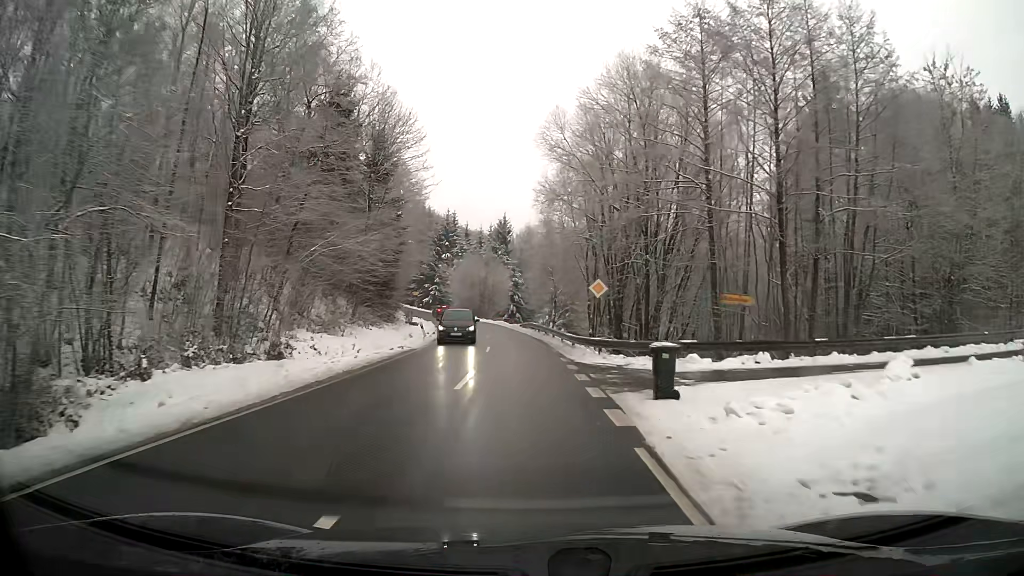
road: secondary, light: Day
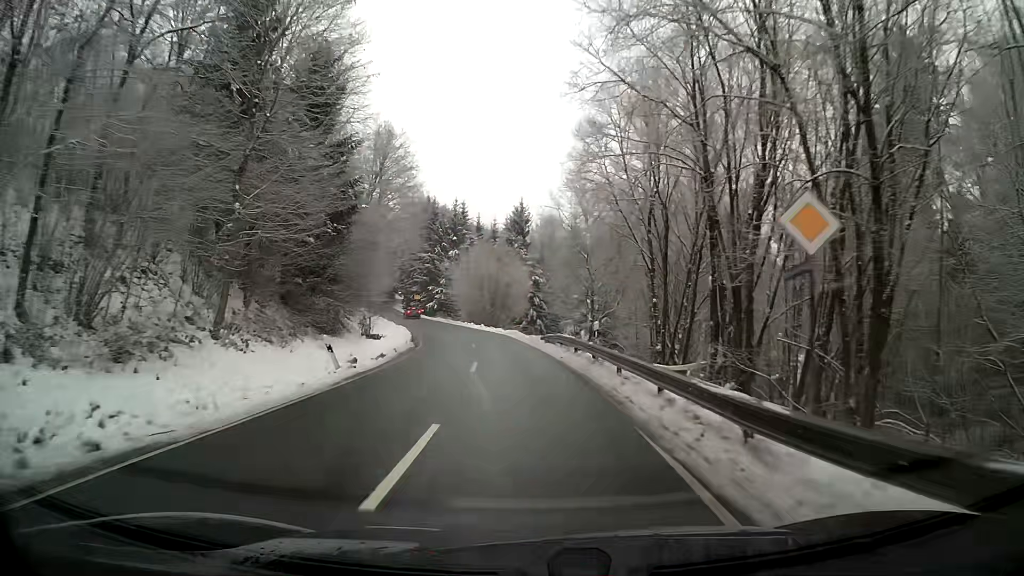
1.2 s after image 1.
(-0.3, +19.9) m; -2°
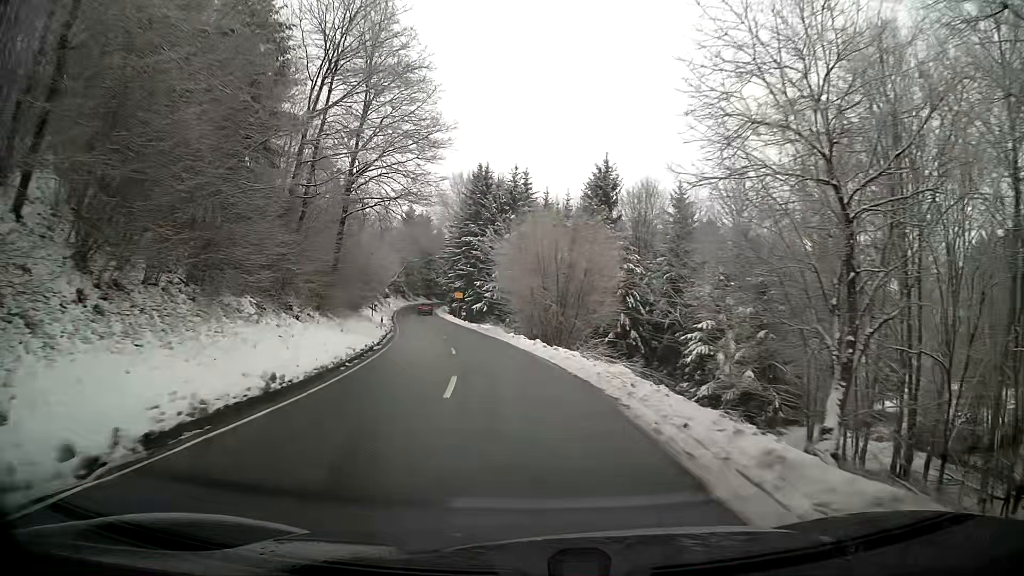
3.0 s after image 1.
(-1.4, +29.5) m; -7°
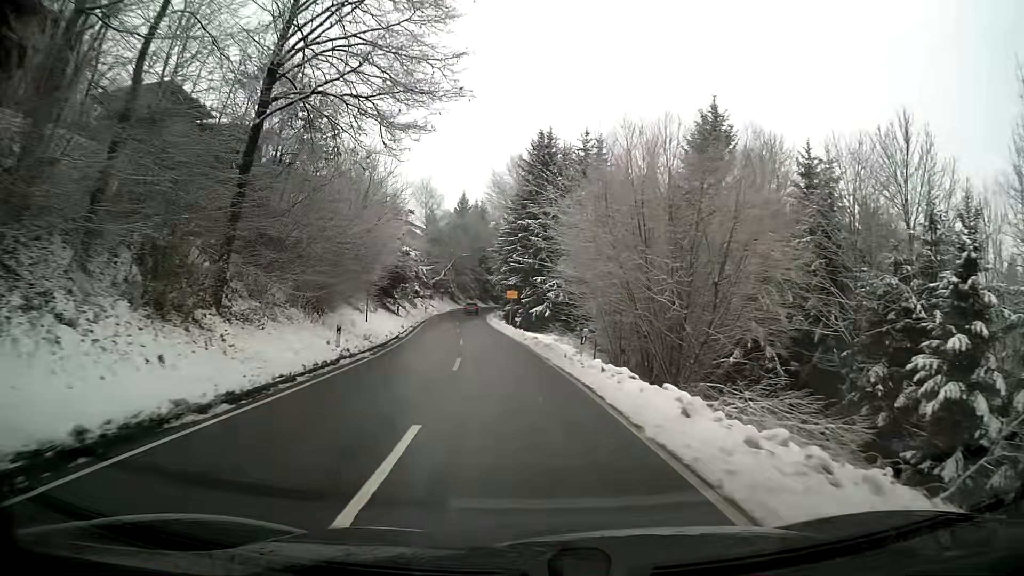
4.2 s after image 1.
(-0.9, +19.1) m; -5°
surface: asphalt
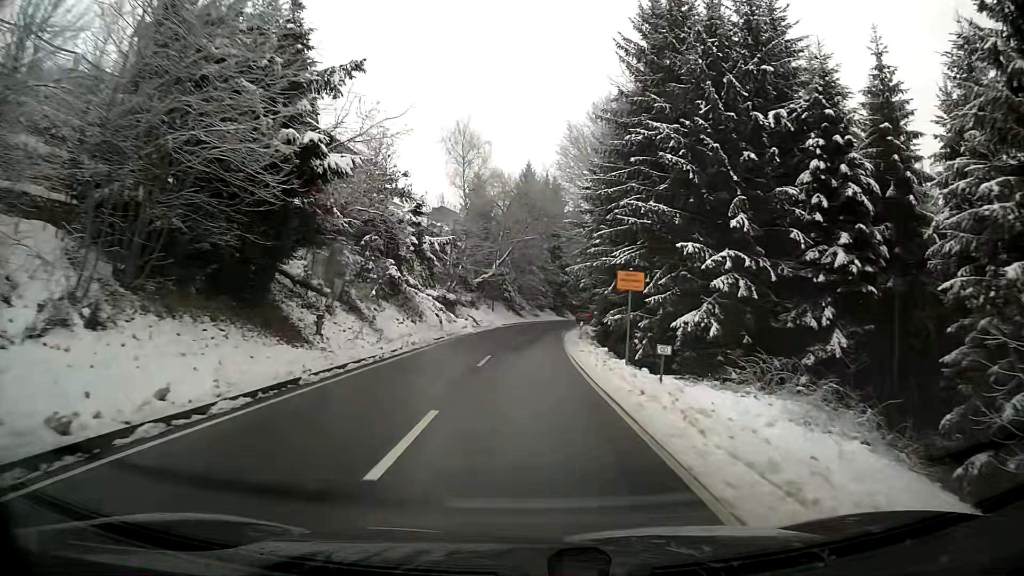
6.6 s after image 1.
(-2.3, +34.7) m; -6°
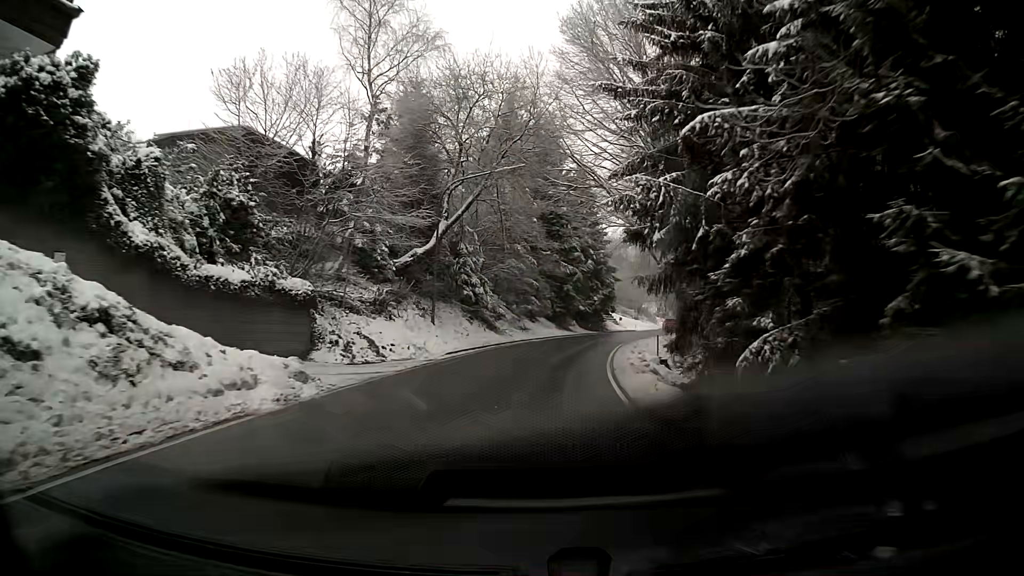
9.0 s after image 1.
(+0.3, +31.5) m; +2°
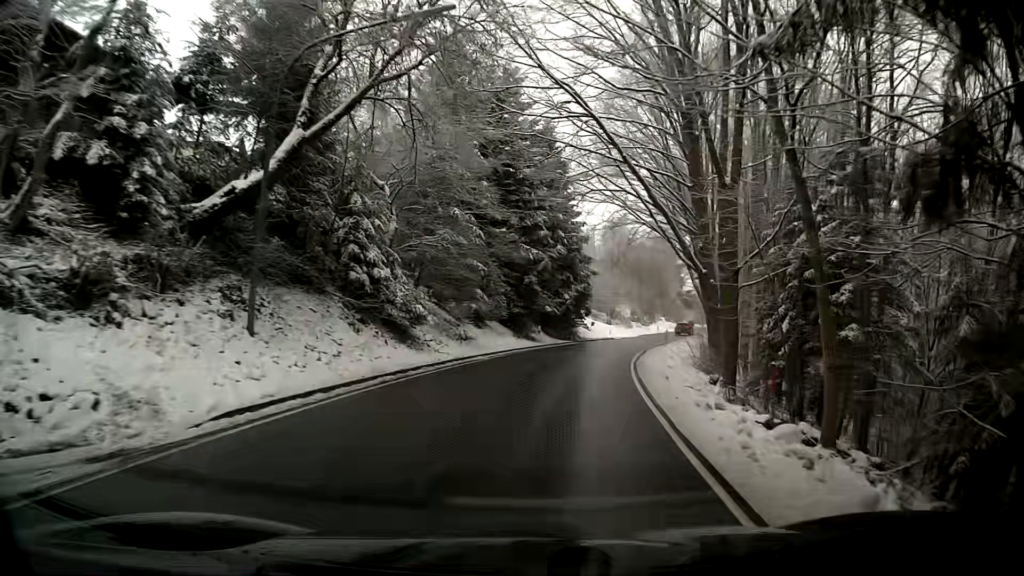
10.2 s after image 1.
(+0.4, +15.8) m; +3°
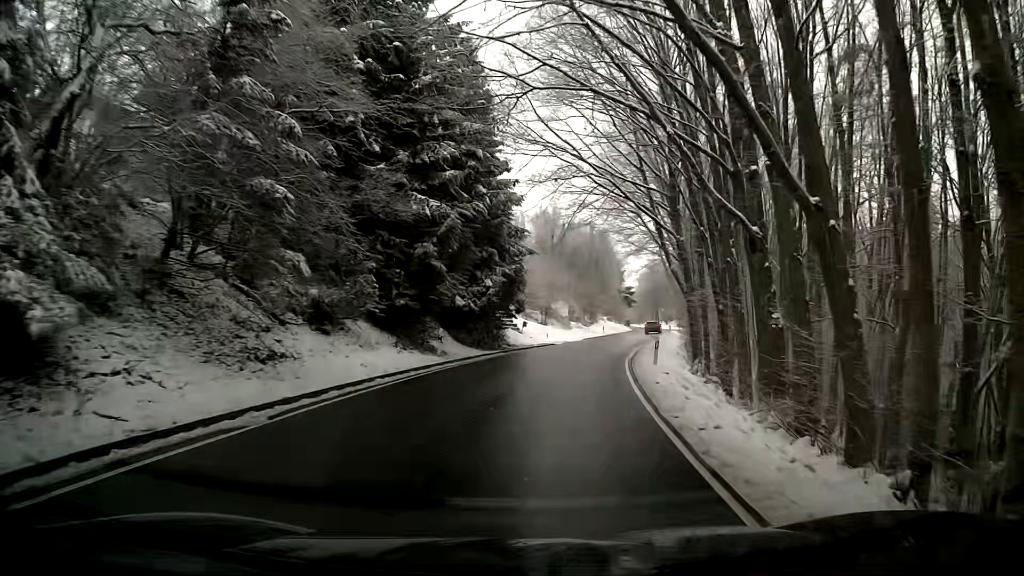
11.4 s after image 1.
(+0.9, +15.9) m; +7°
